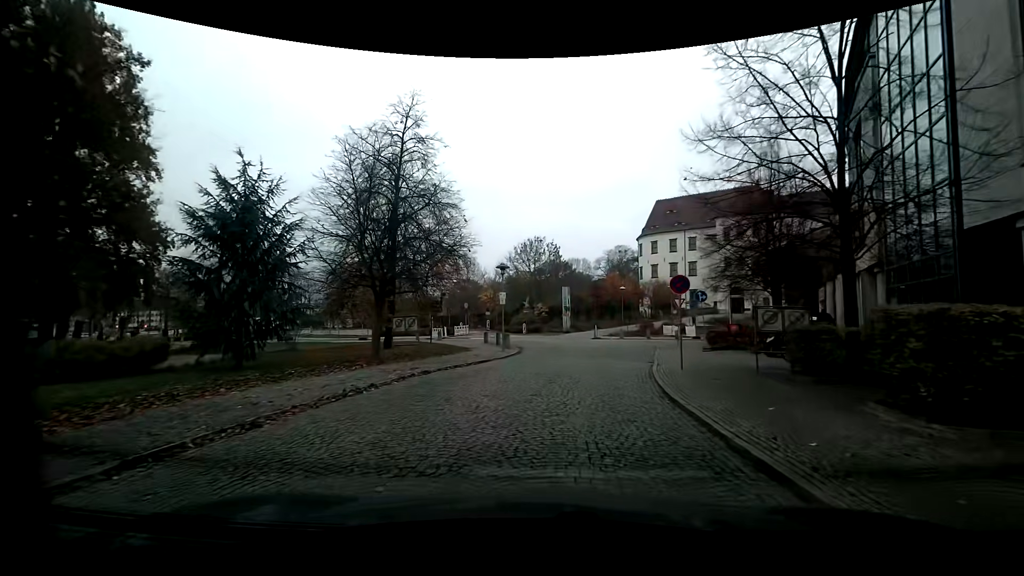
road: residential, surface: sett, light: Day
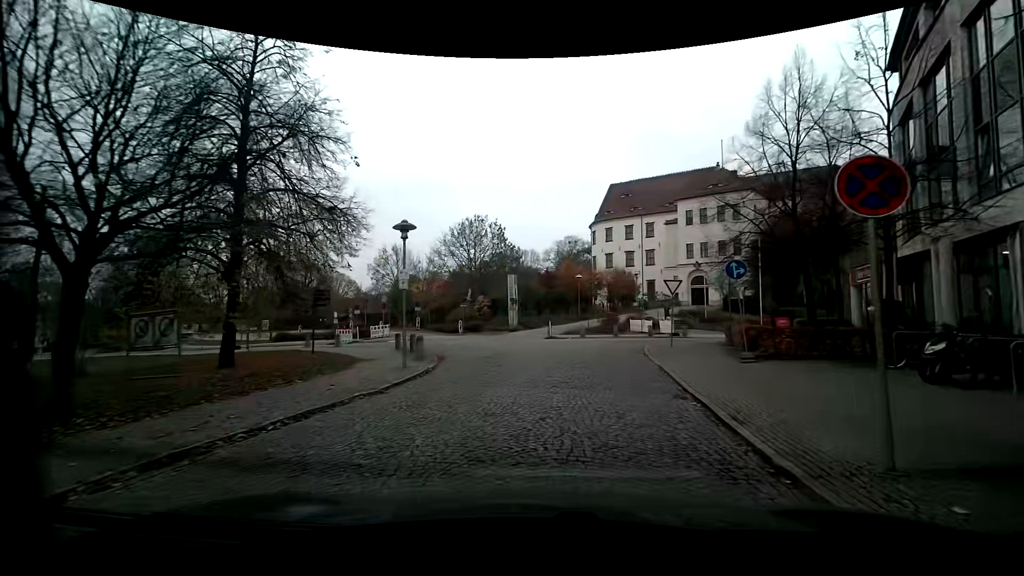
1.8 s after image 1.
(+0.6, +11.0) m; +7°
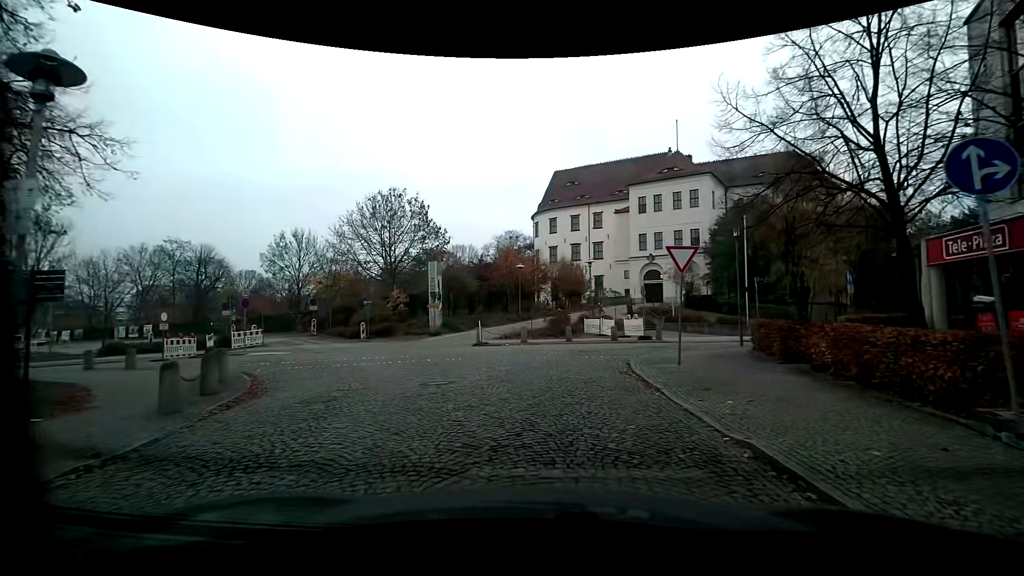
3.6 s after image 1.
(+0.5, +10.2) m; +5°
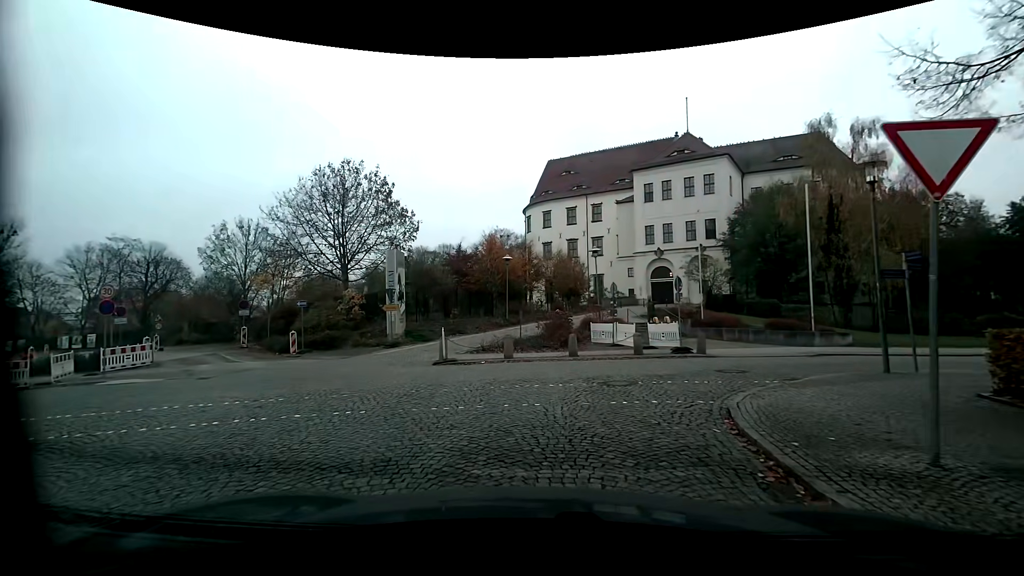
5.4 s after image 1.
(+0.1, +8.3) m; 0°
